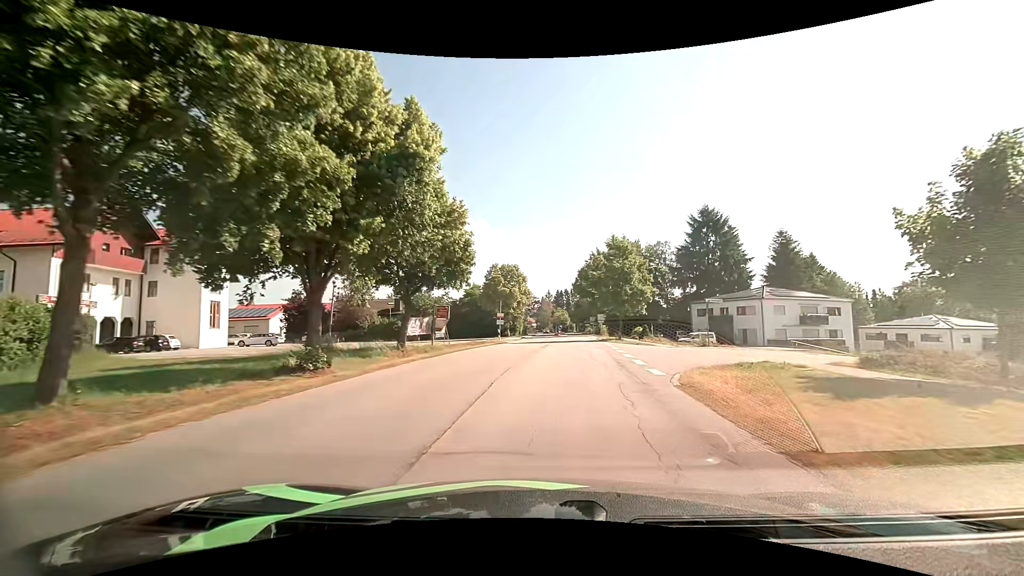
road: tertiary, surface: asphalt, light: Day
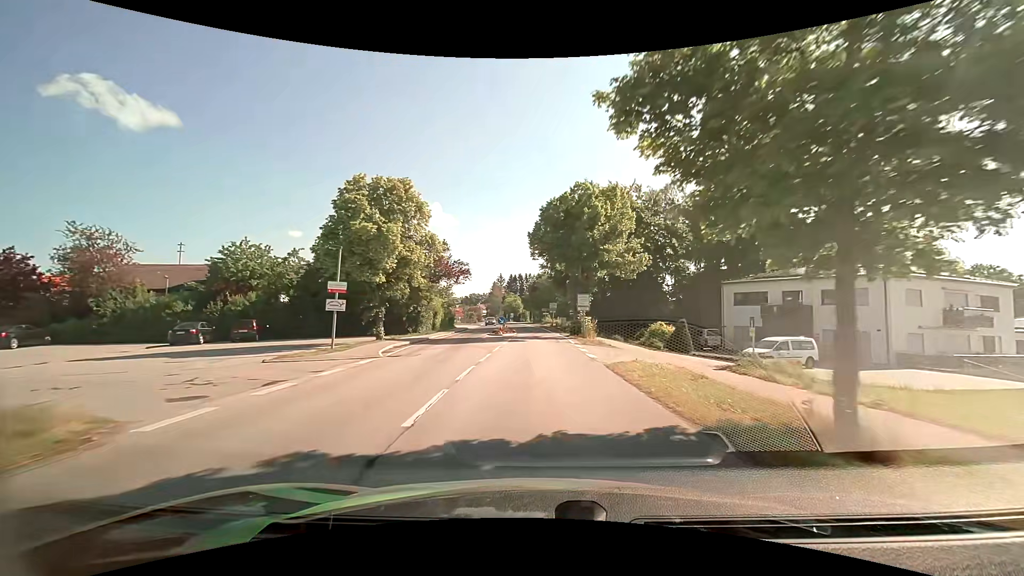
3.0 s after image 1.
(+2.3, +34.3) m; +5°
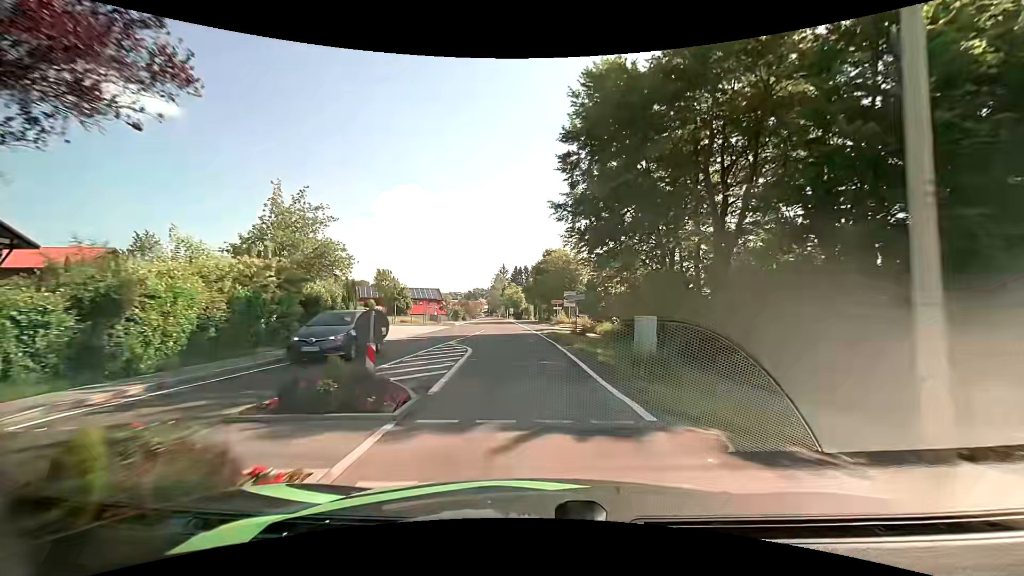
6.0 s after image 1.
(+0.1, +35.4) m; -1°
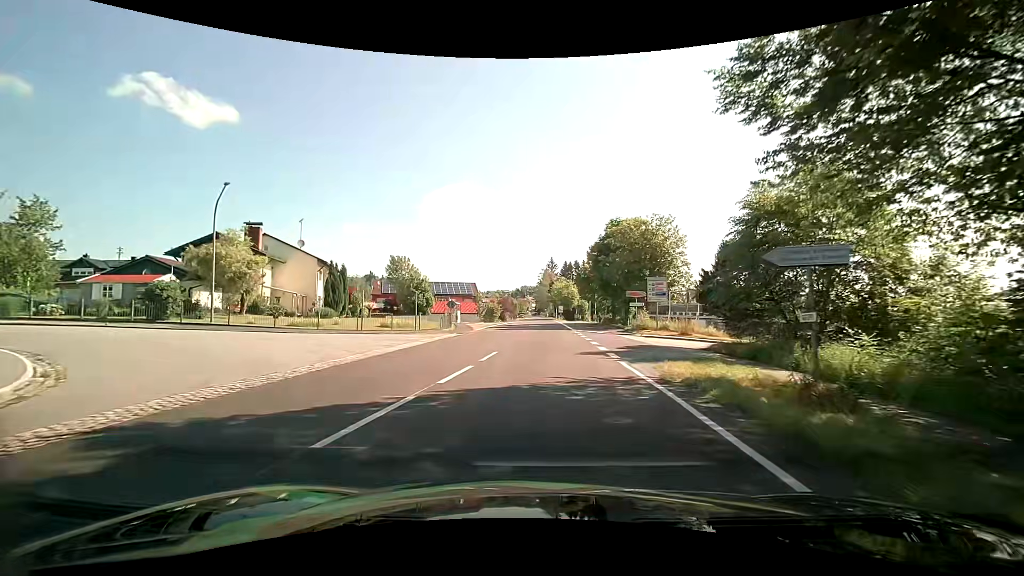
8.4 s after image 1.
(-1.0, +22.7) m; -5°
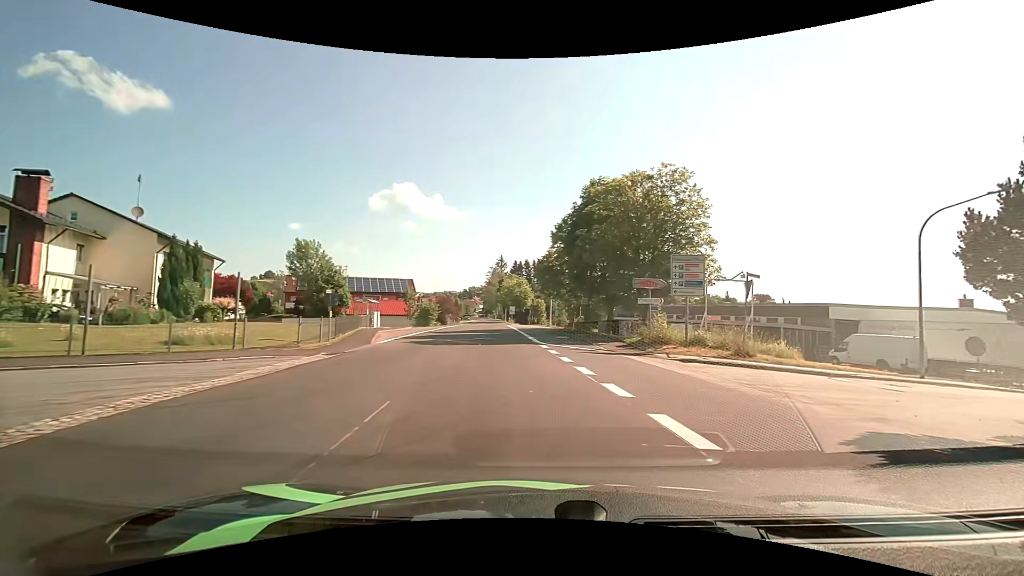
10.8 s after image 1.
(-0.1, +16.2) m; +4°
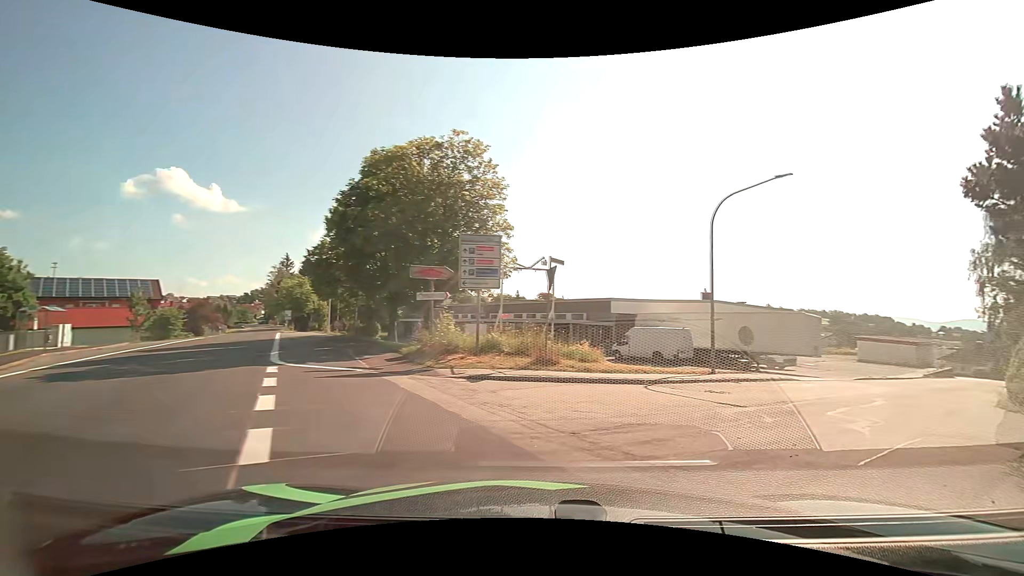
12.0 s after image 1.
(+1.1, +6.1) m; +22°
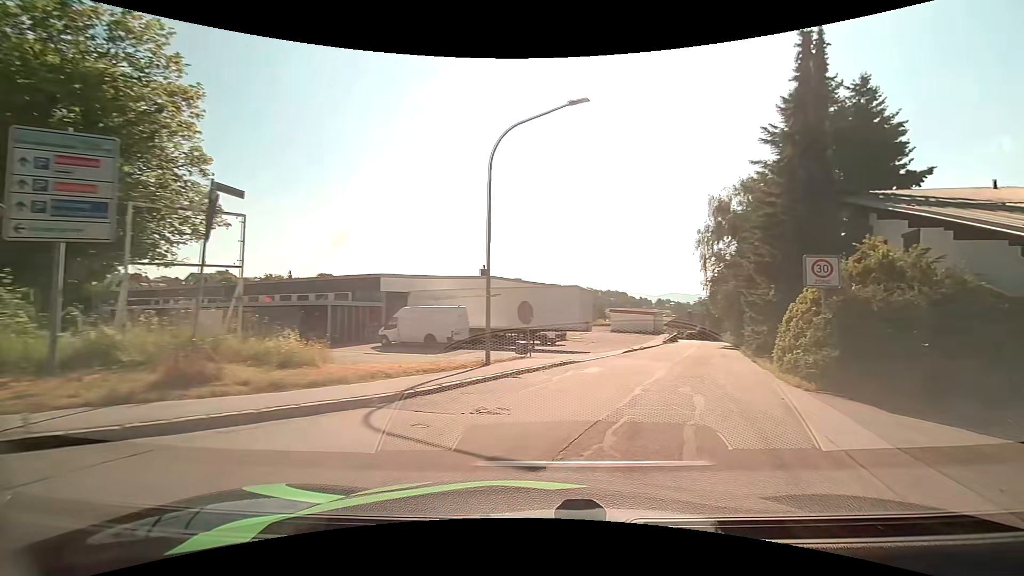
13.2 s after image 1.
(+1.4, +6.4) m; +24°
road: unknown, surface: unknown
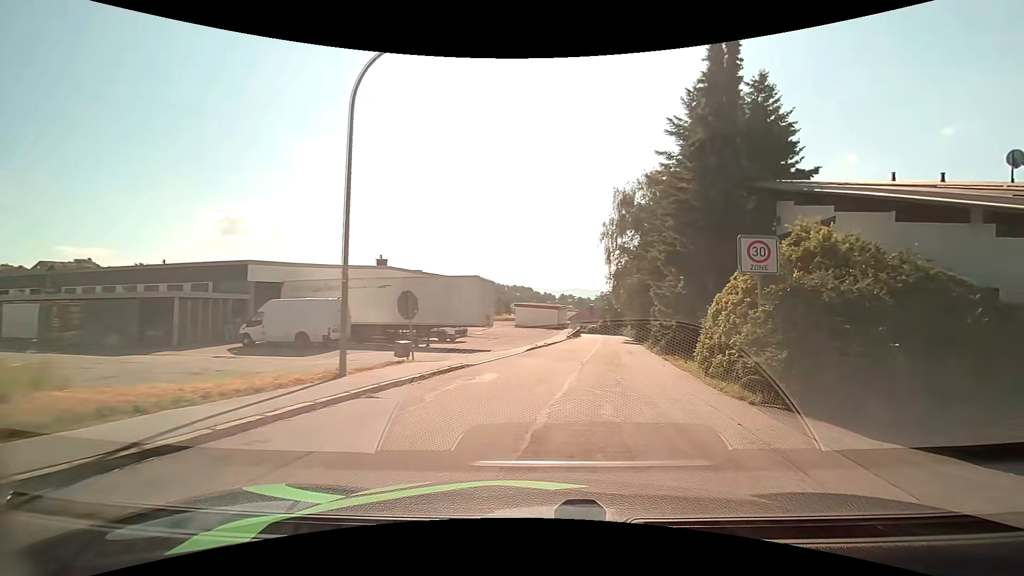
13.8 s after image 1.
(+0.4, +3.7) m; +12°
(+1, +10) (+3, +20) (+5, +30) (+6, +39) (+8, +49) (+10, +59) (+11, +69) (+12, +79) (+12, +89) (+10, +99) m
